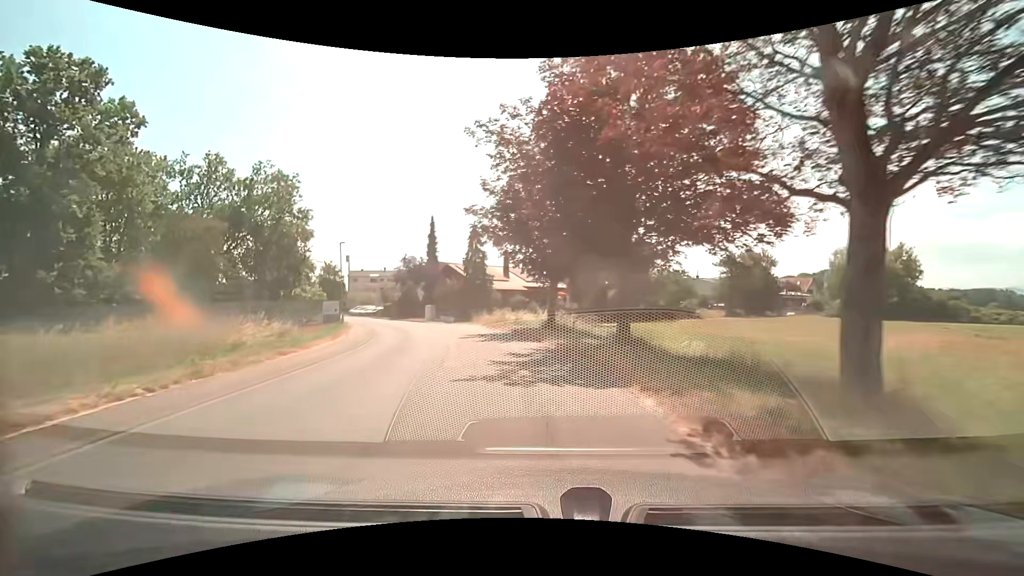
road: unclassified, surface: asphalt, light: Day
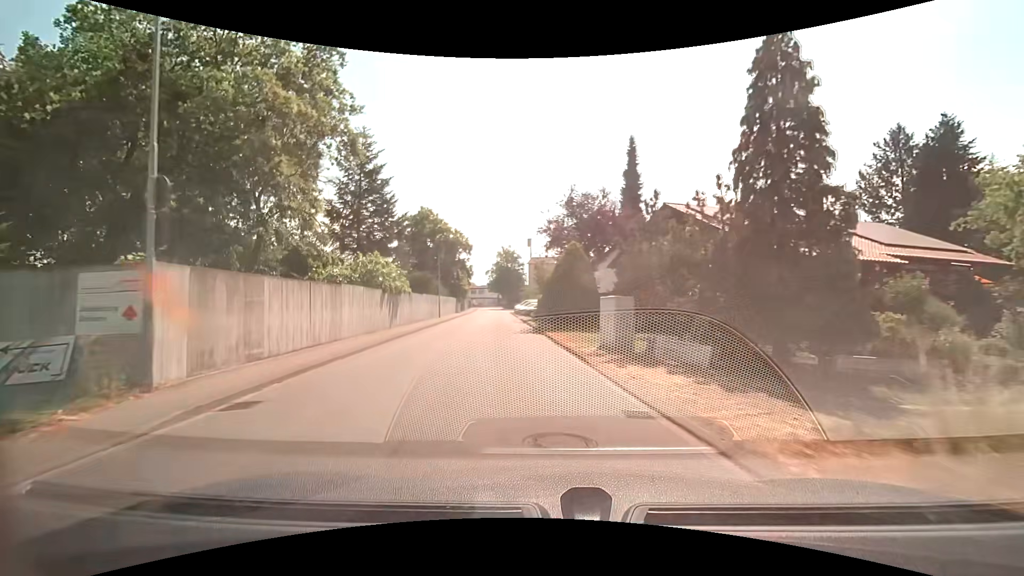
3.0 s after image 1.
(-6.7, +34.1) m; -23°
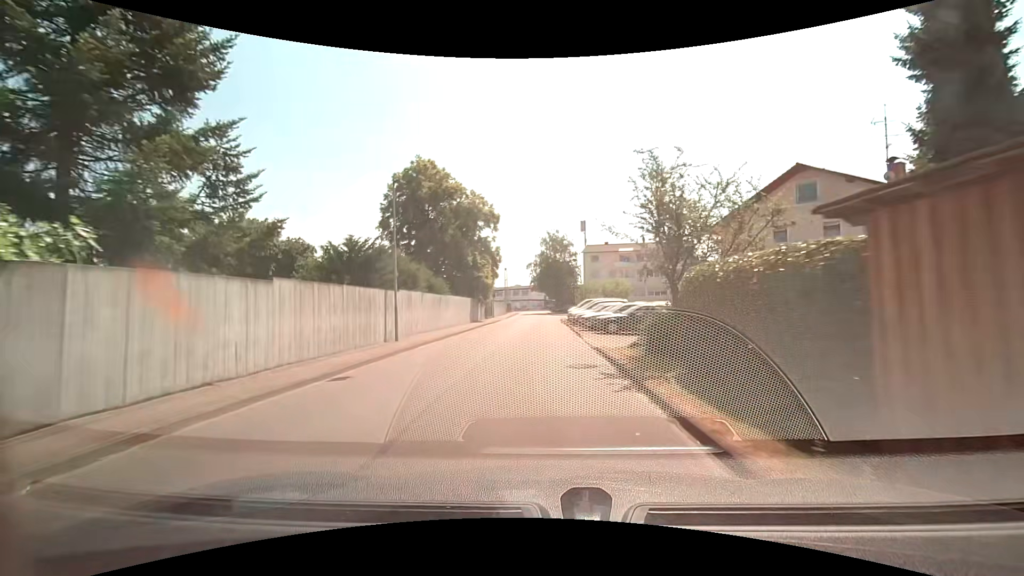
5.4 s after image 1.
(-1.8, +27.1) m; -6°
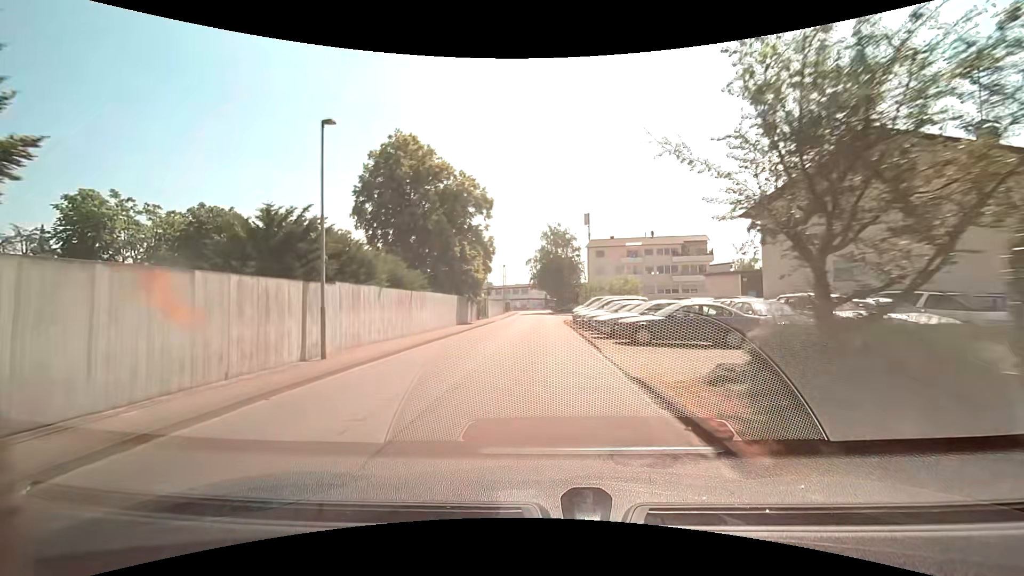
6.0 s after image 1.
(+0.1, +6.6) m; 0°
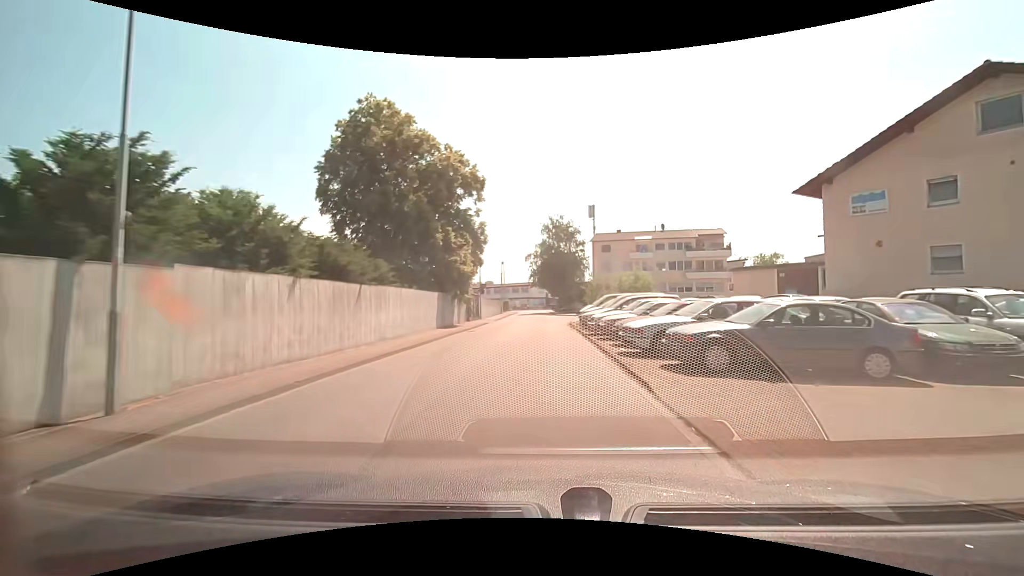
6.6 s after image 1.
(0.0, +6.5) m; 0°
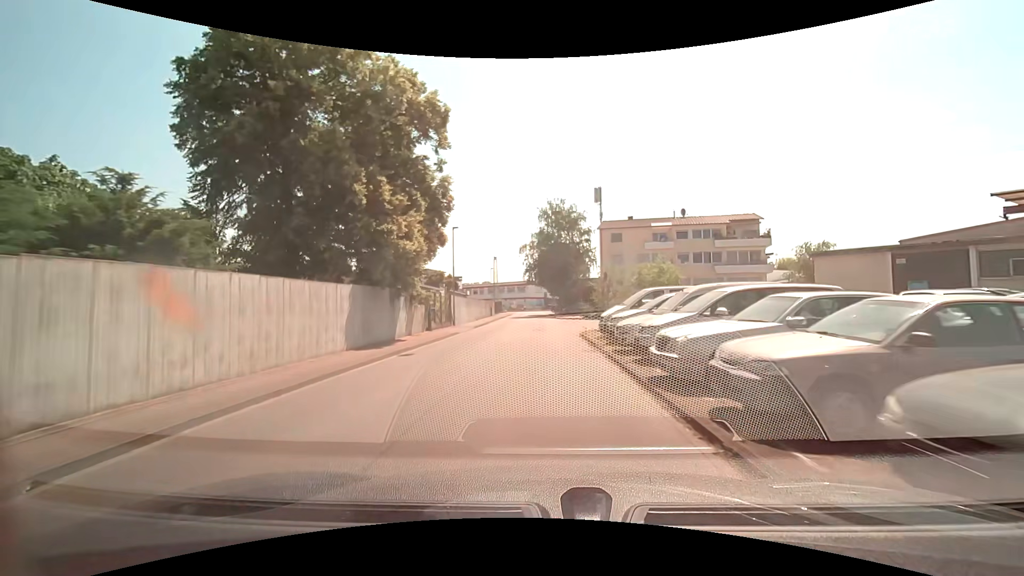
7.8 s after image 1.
(0.0, +12.3) m; 0°
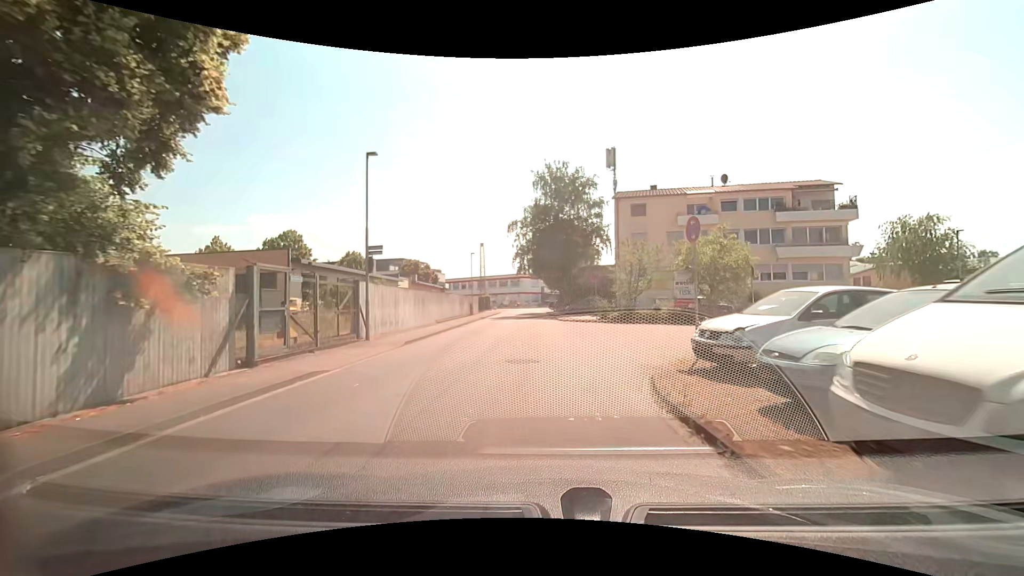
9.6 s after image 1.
(0.0, +15.2) m; 0°
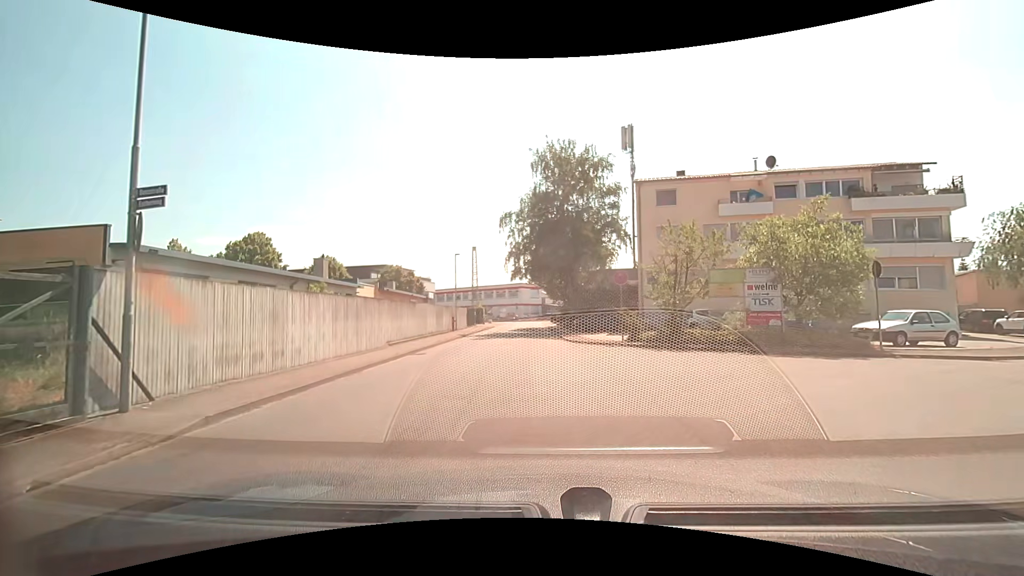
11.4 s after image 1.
(0.0, +9.7) m; -1°
